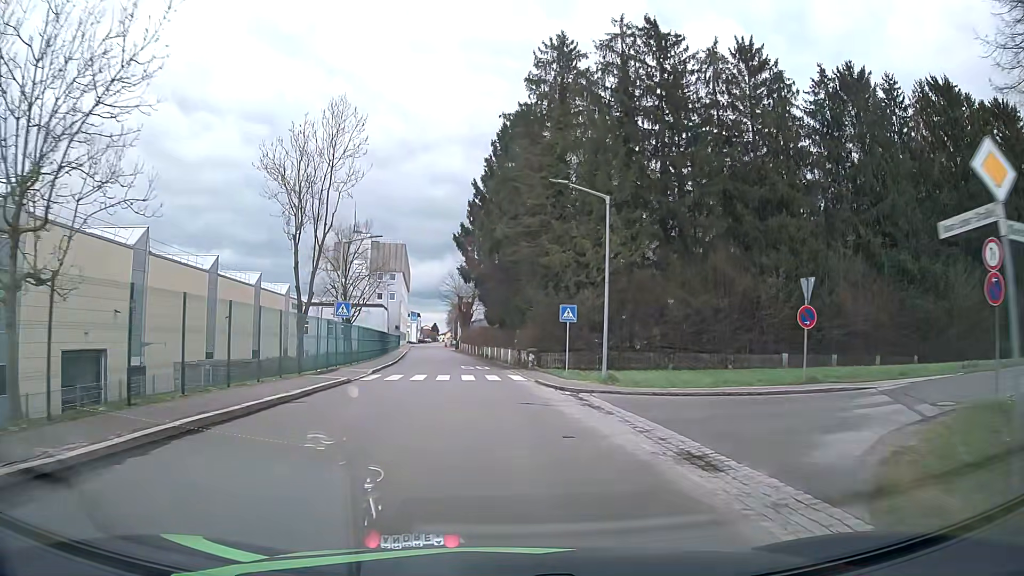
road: tertiary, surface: asphalt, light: Day
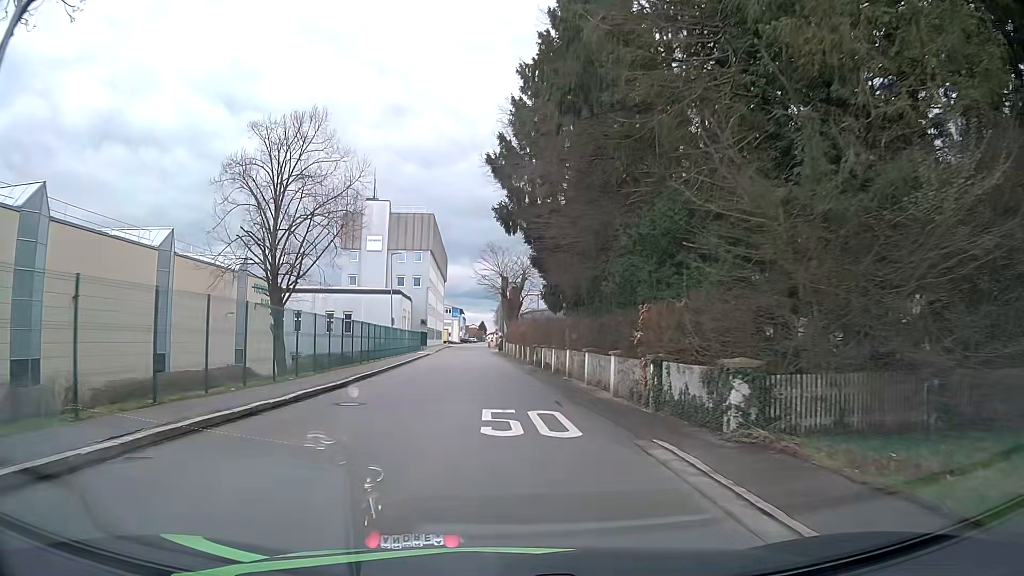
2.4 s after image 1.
(-1.0, +27.6) m; -4°
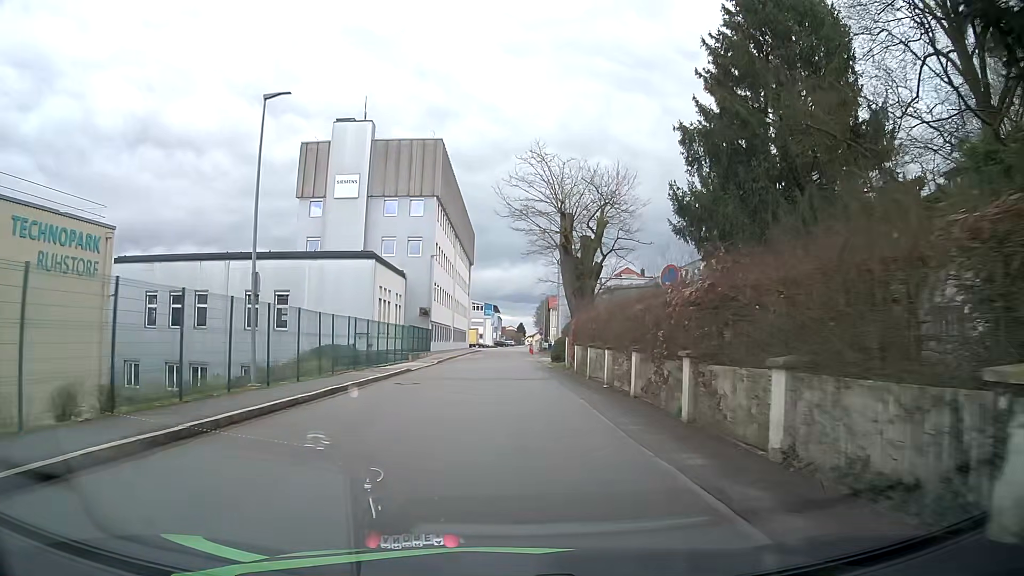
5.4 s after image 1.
(-1.1, +34.9) m; -3°
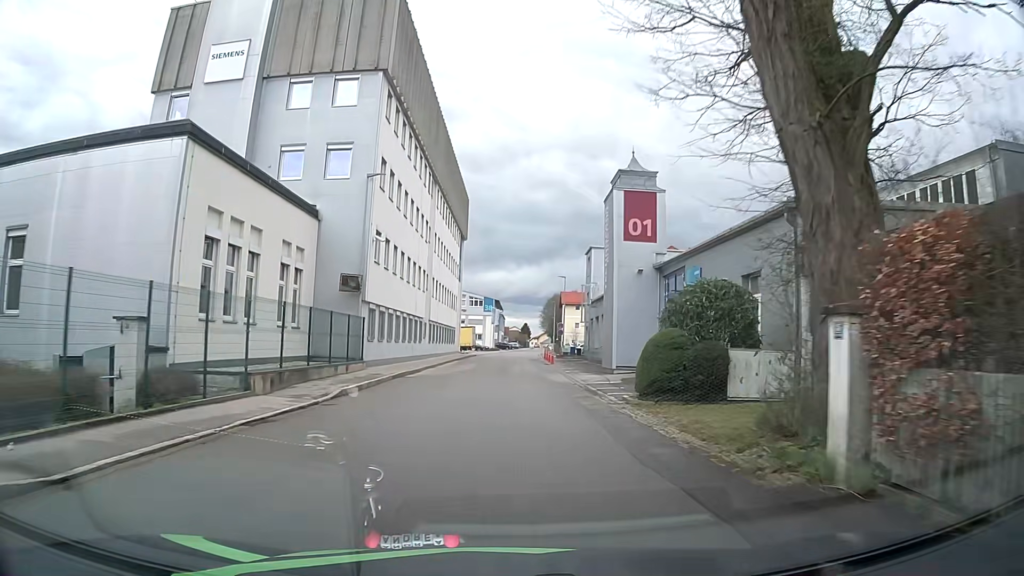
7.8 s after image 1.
(-0.1, +26.9) m; -1°
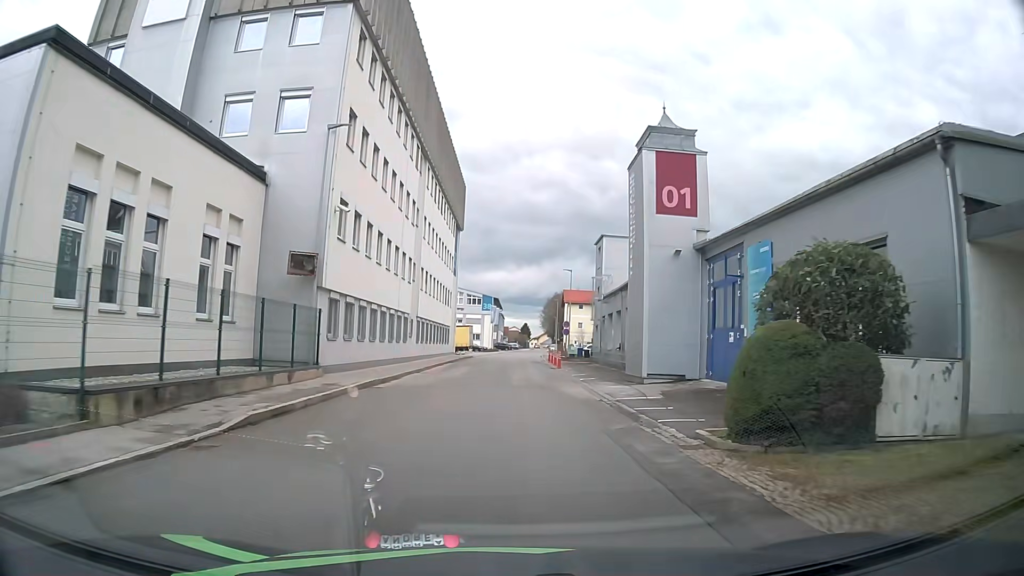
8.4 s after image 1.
(0.0, +6.6) m; 0°
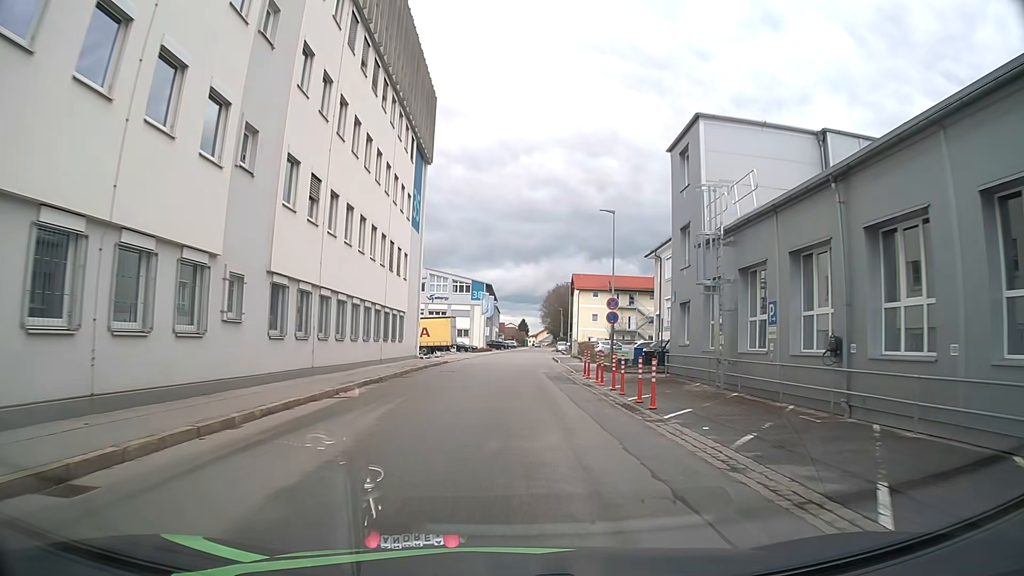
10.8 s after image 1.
(+0.4, +26.4) m; +1°
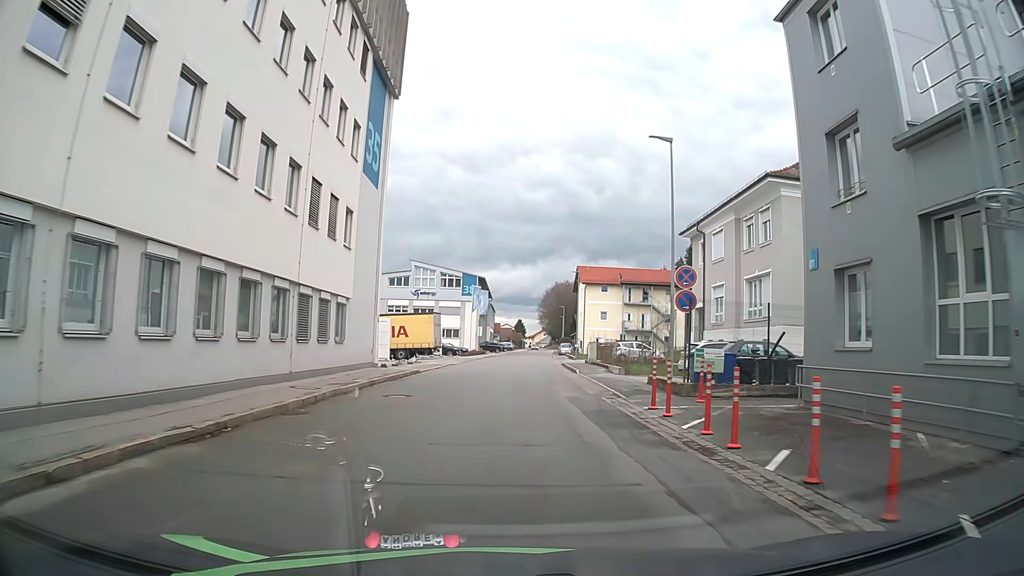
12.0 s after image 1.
(0.0, +13.0) m; 0°
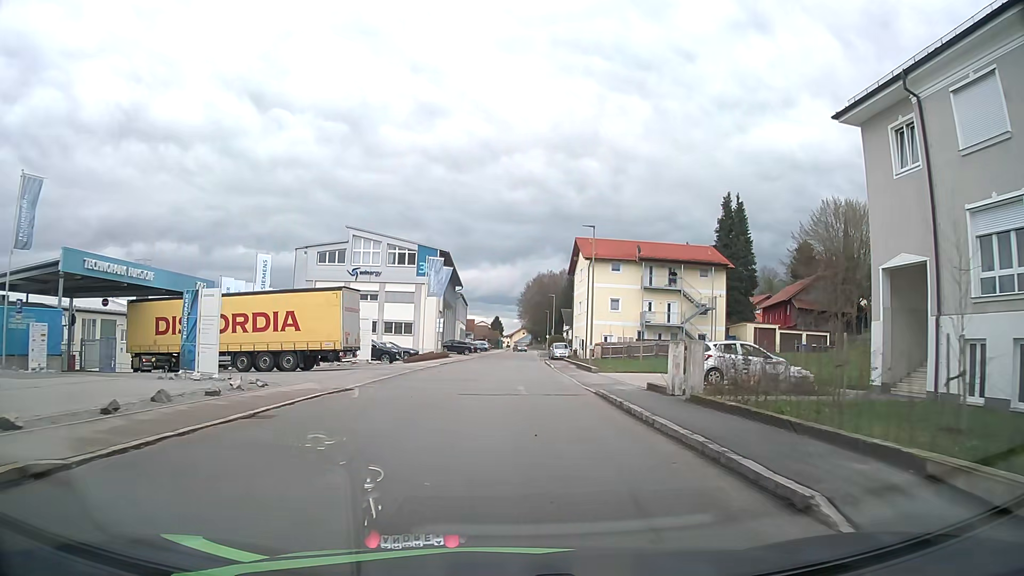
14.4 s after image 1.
(+0.4, +25.6) m; +2°
(0, +10) (0, +20) (0, +30) (0, +40) (+1, +50) (+1, +60) (+1, +70) (+1, +80) (+2, +90) (+2, +100) m
